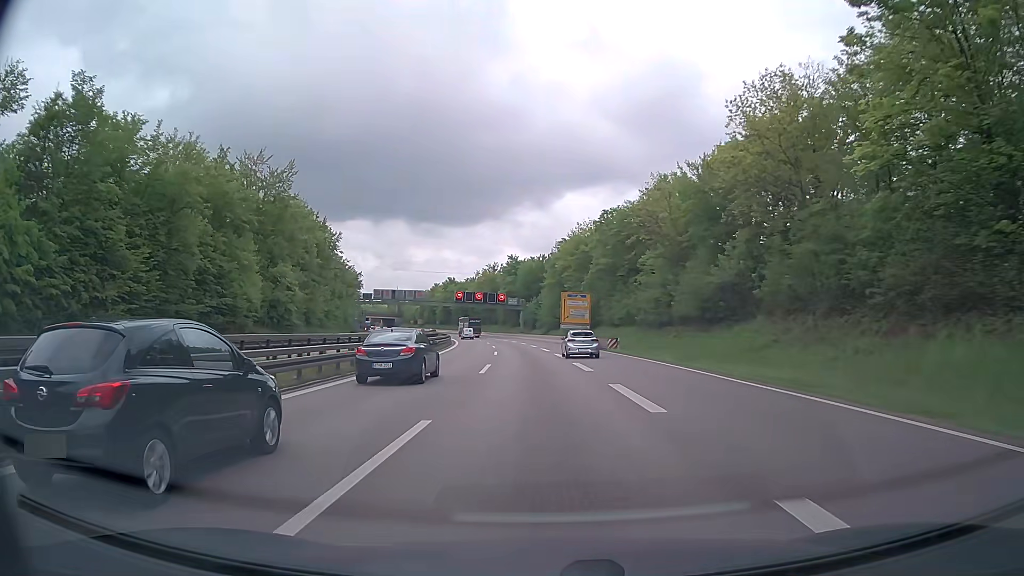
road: trunk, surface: asphalt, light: Day
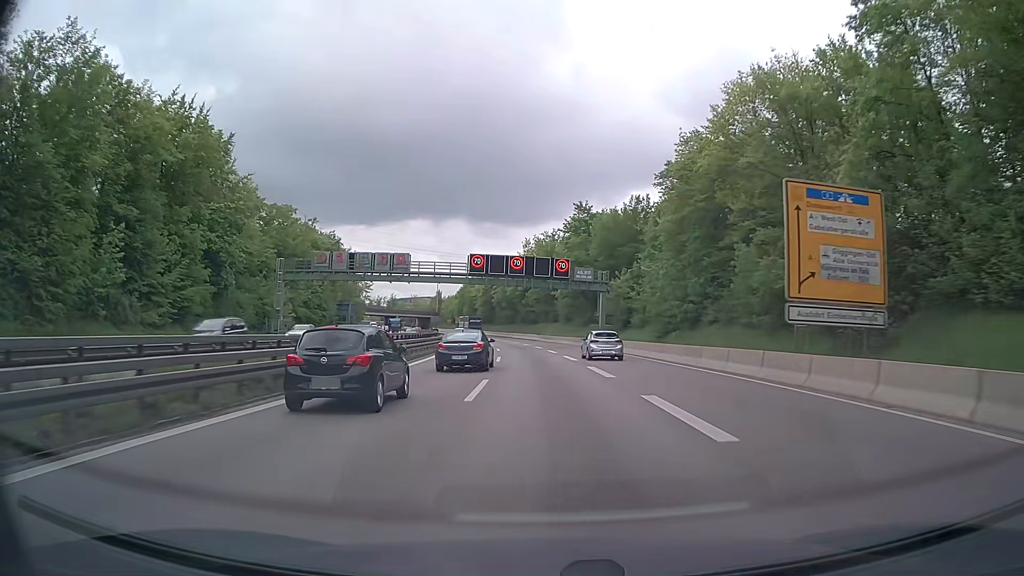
(-3.3, +63.2) m; -6°
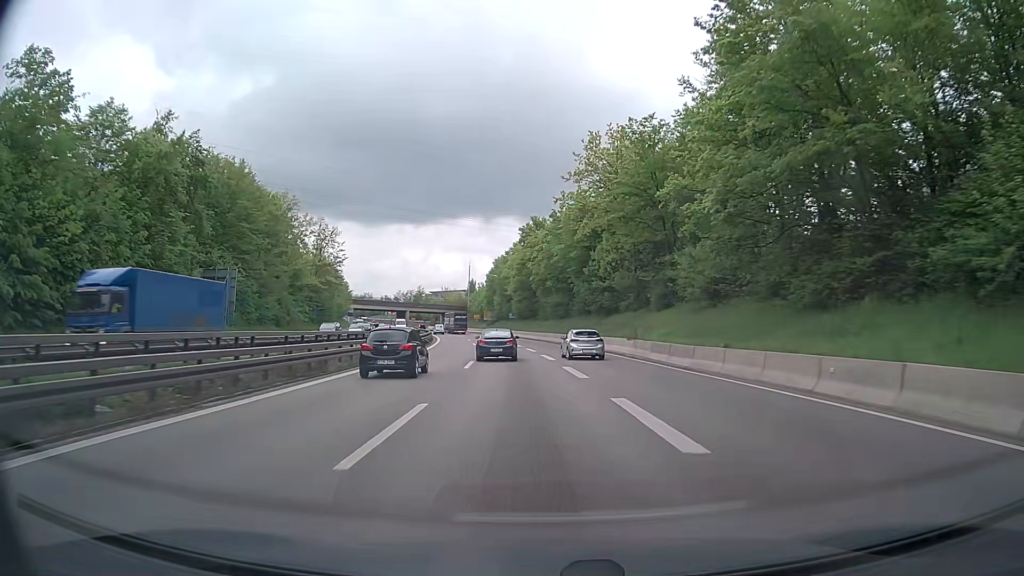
(-2.5, +60.9) m; -5°
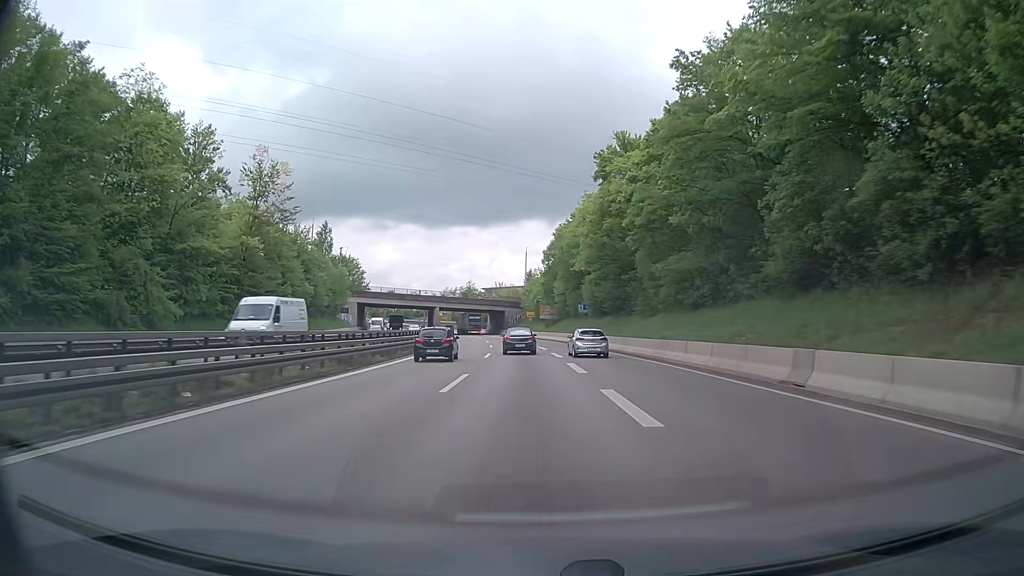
(-2.4, +45.8) m; -6°
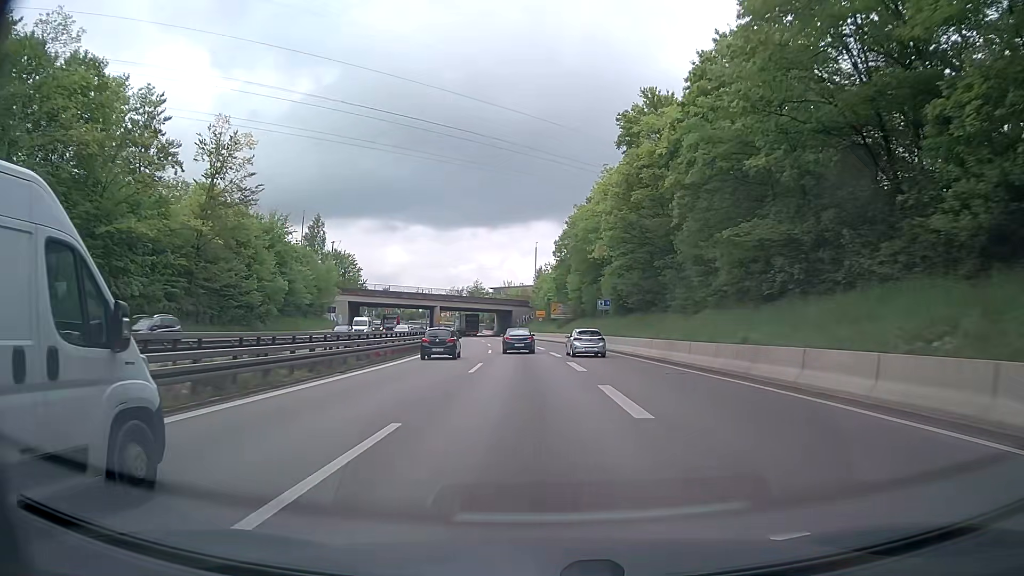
(-0.1, +11.2) m; -1°
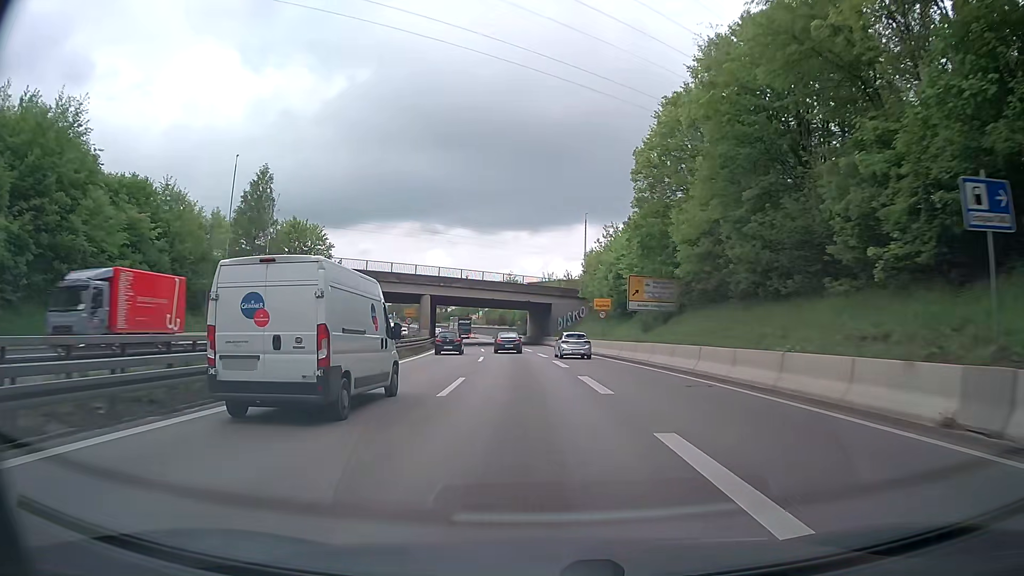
(-1.4, +43.4) m; -4°
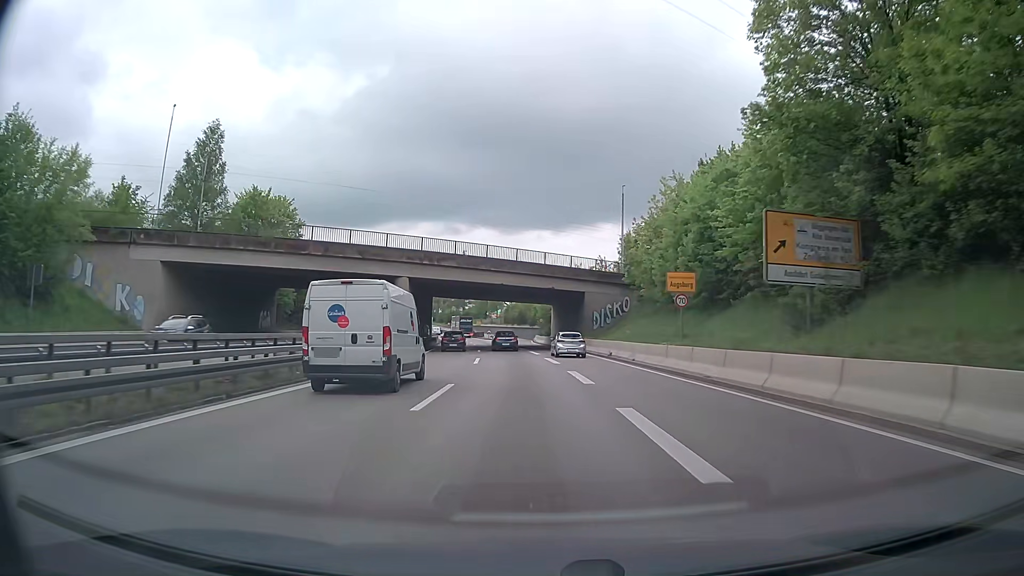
(-0.3, +21.0) m; -2°
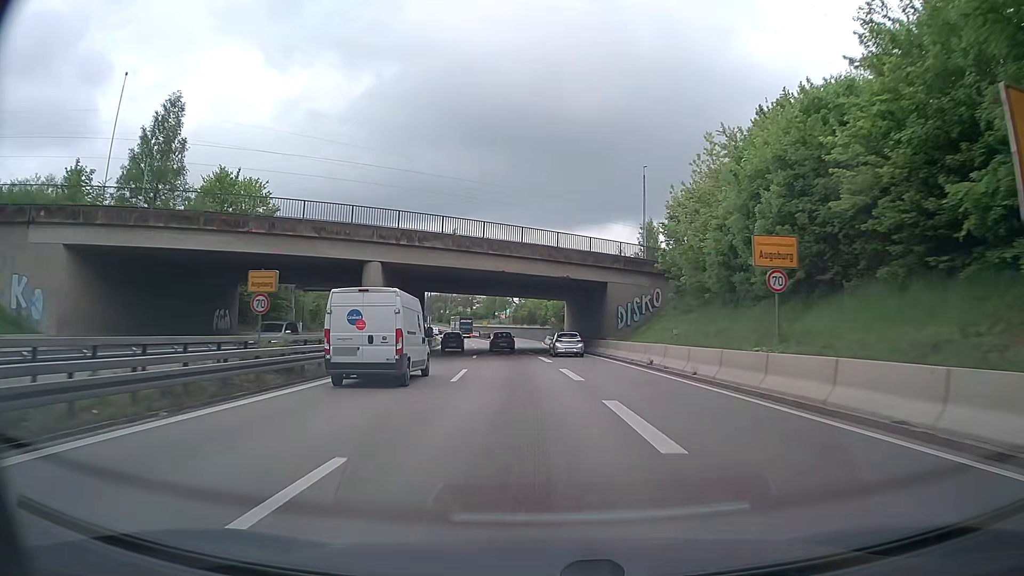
(-0.1, +10.6) m; -1°
(0, +10) (0, +20) (-1, +30) (-2, +40) (-2, +50) (-3, +60) (-4, +70) (-5, +80) (-7, +90) (-8, +100) m
